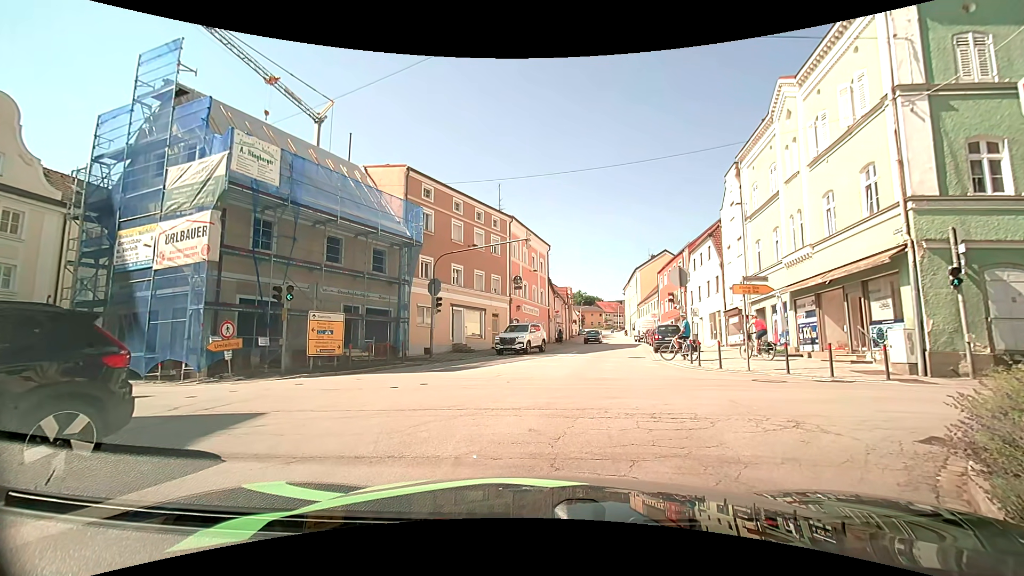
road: tertiary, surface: asphalt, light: Day
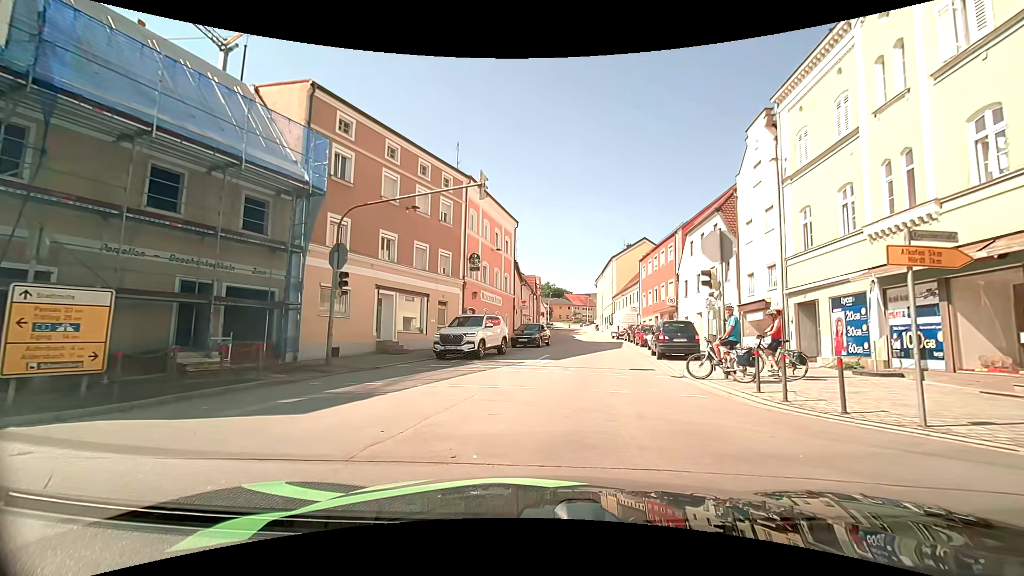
(+0.1, +9.0) m; +2°
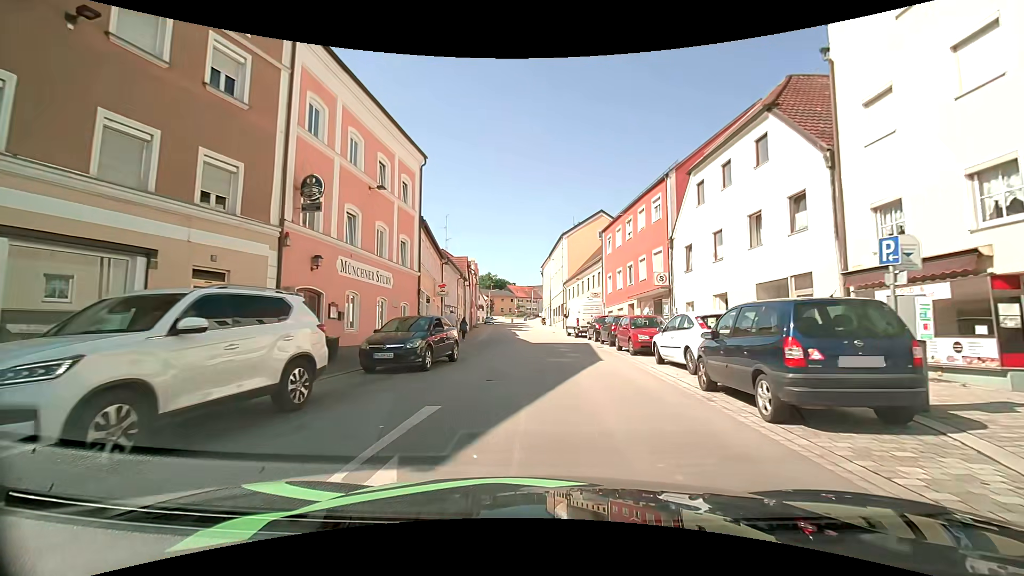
(+1.1, +15.0) m; +6°
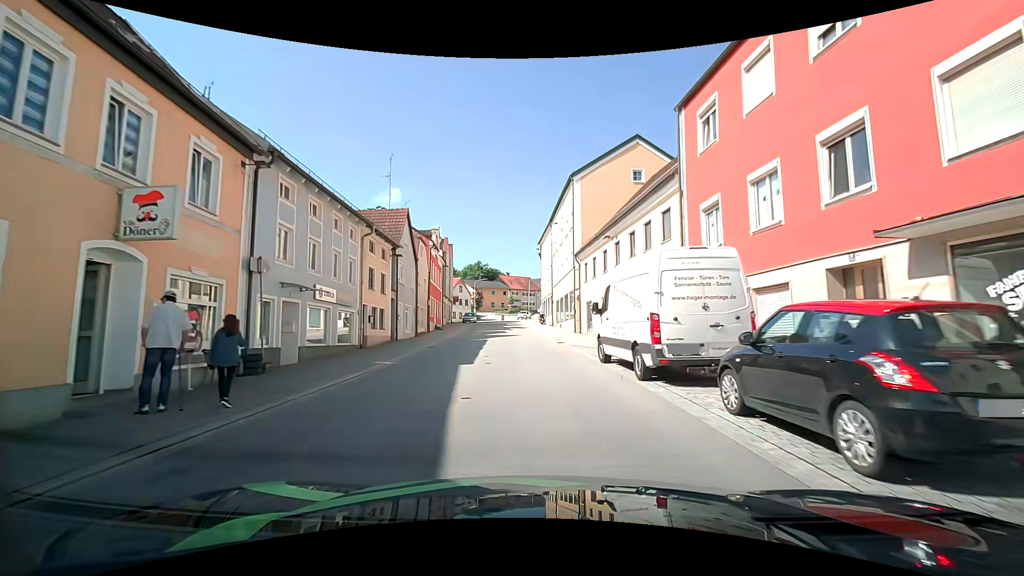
(+0.9, +23.9) m; +1°
(0, +10) (-1, +20) (-1, +30) (-2, +40) (-3, +50) (-3, +60) (-3, +70) (-2, +80) (0, +90) (+2, +99) m
